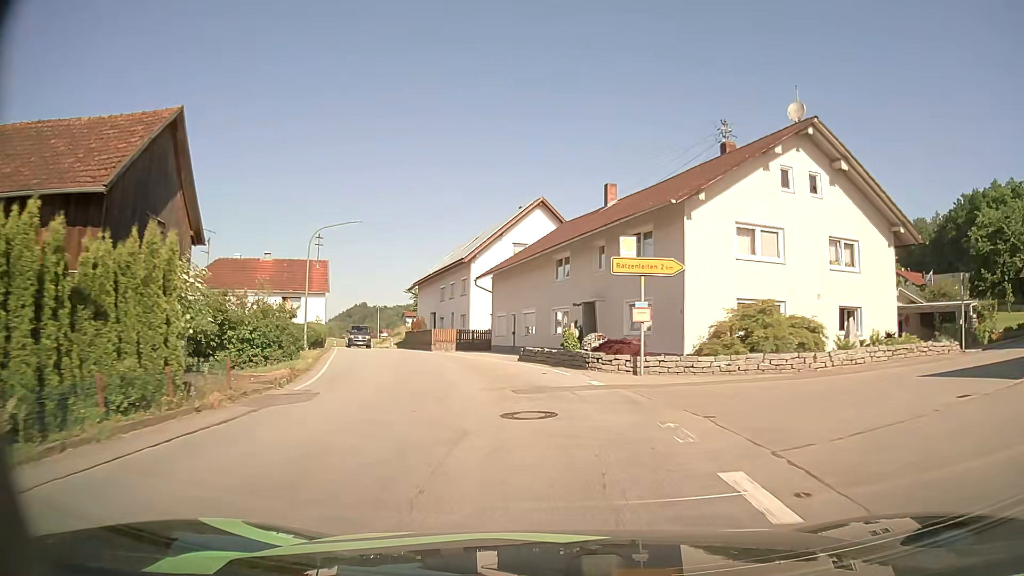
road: secondary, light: Day
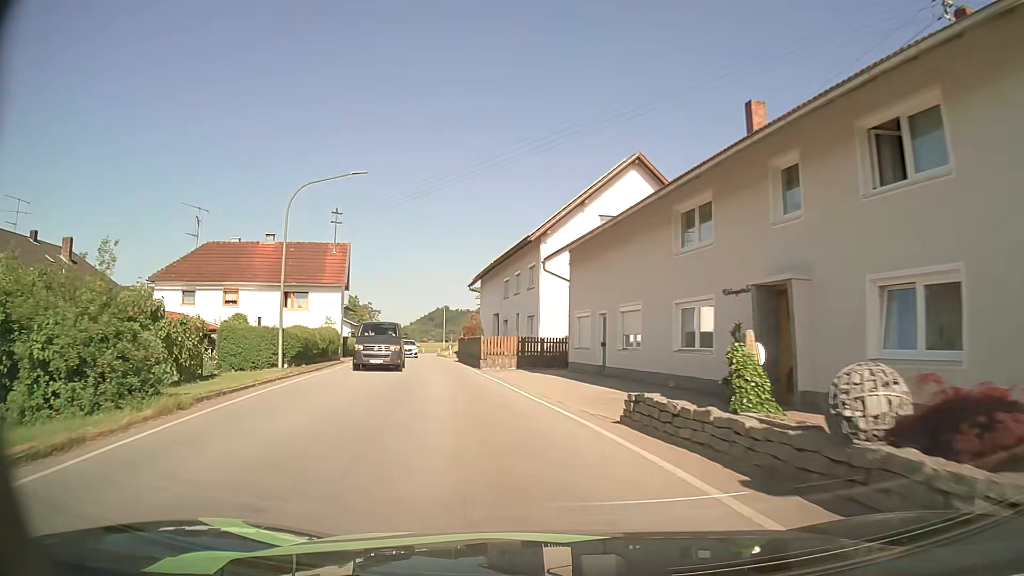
(-0.8, +13.8) m; -7°
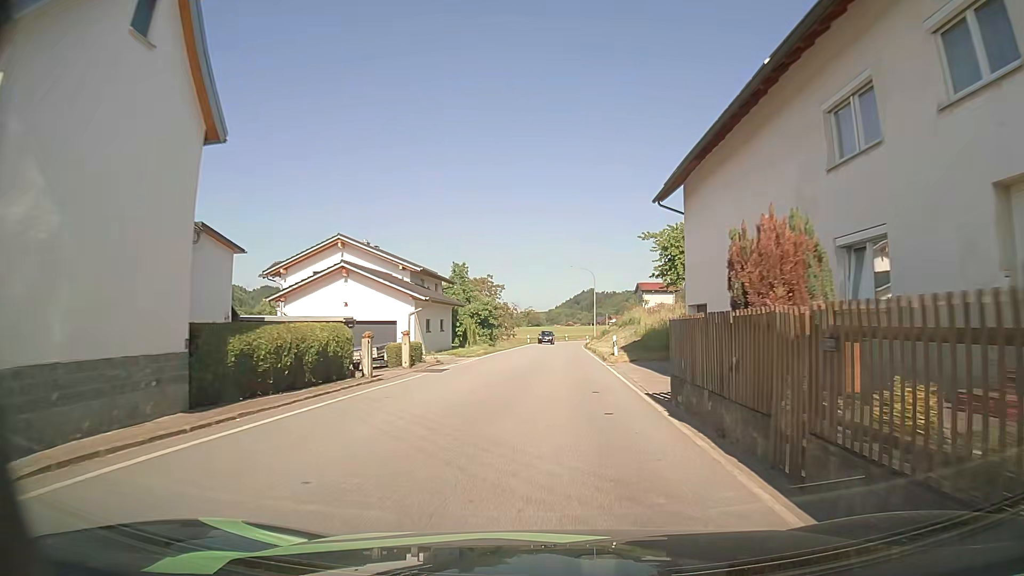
(-5.3, +32.5) m; -13°
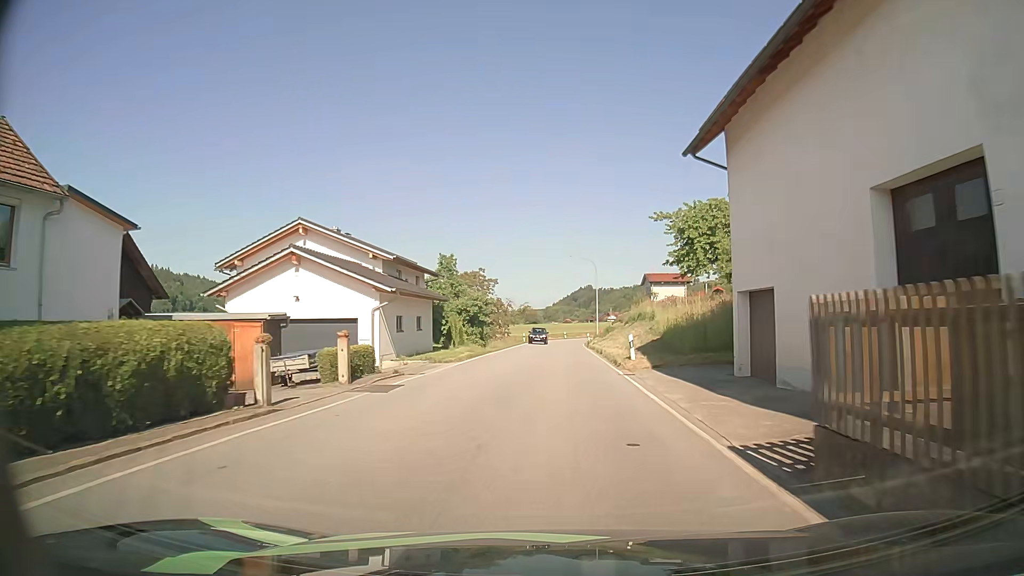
(0.0, +6.8) m; 0°
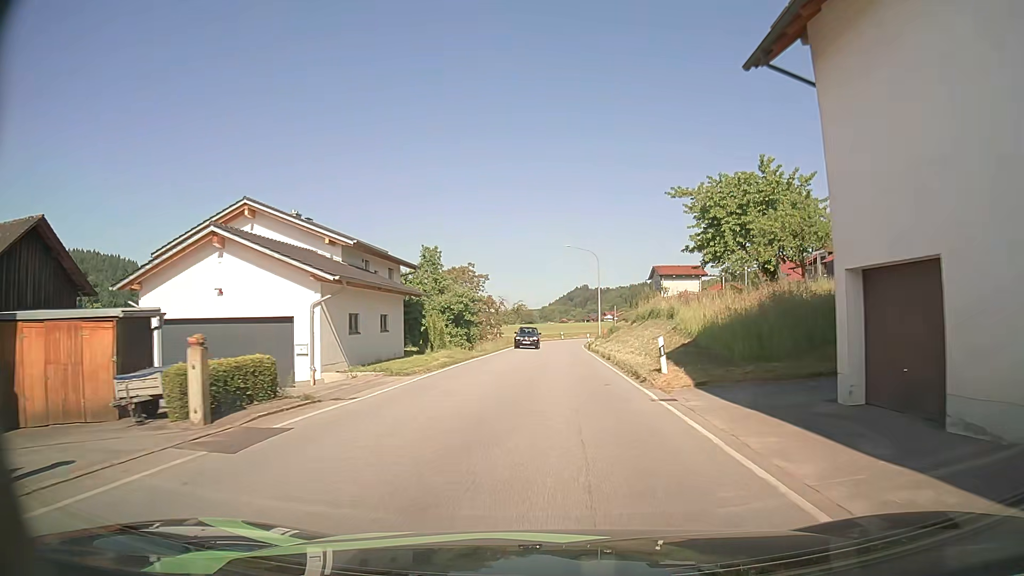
(0.0, +7.0) m; 0°
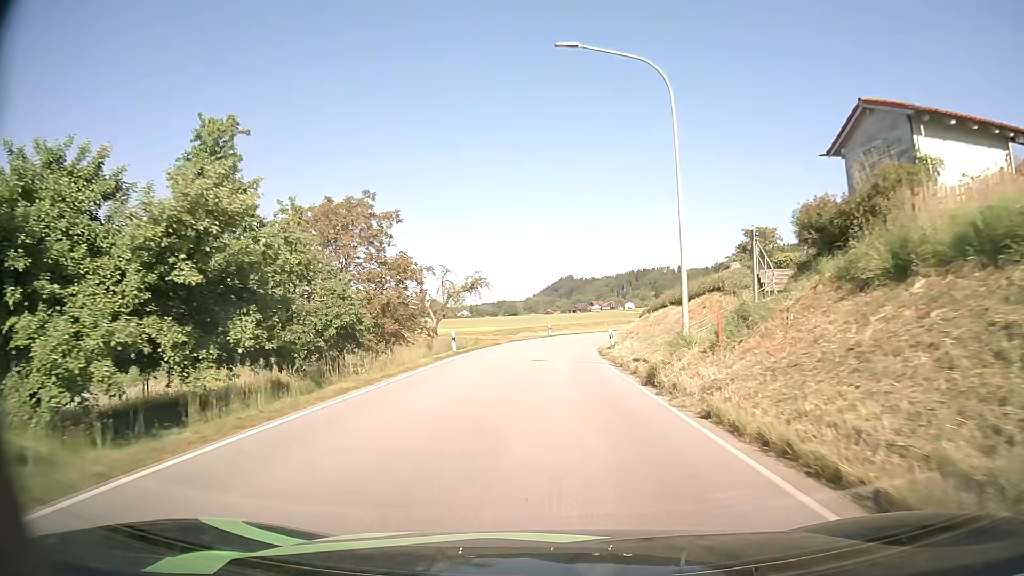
(+0.8, +37.1) m; +1°
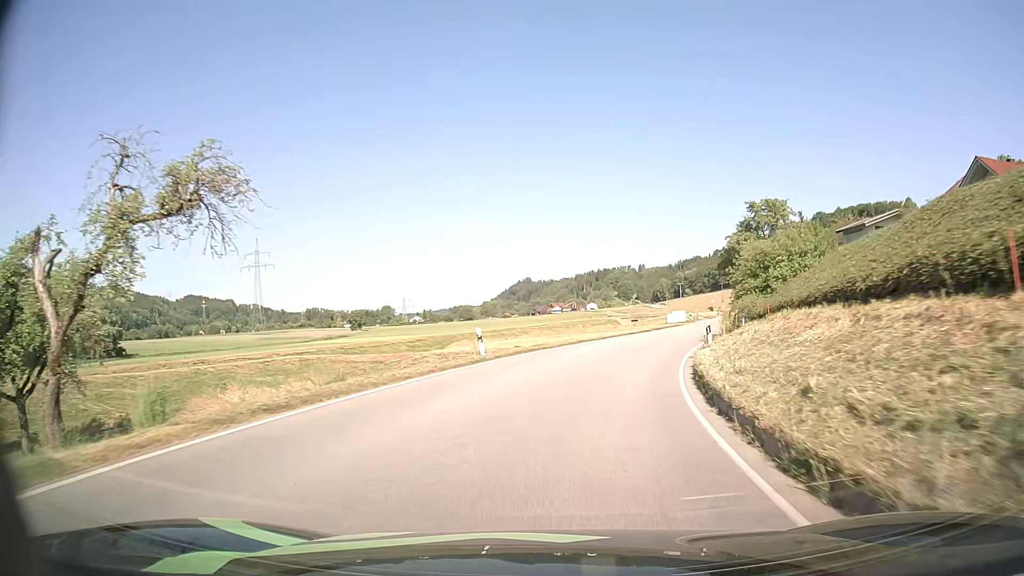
(+1.0, +38.5) m; +4°
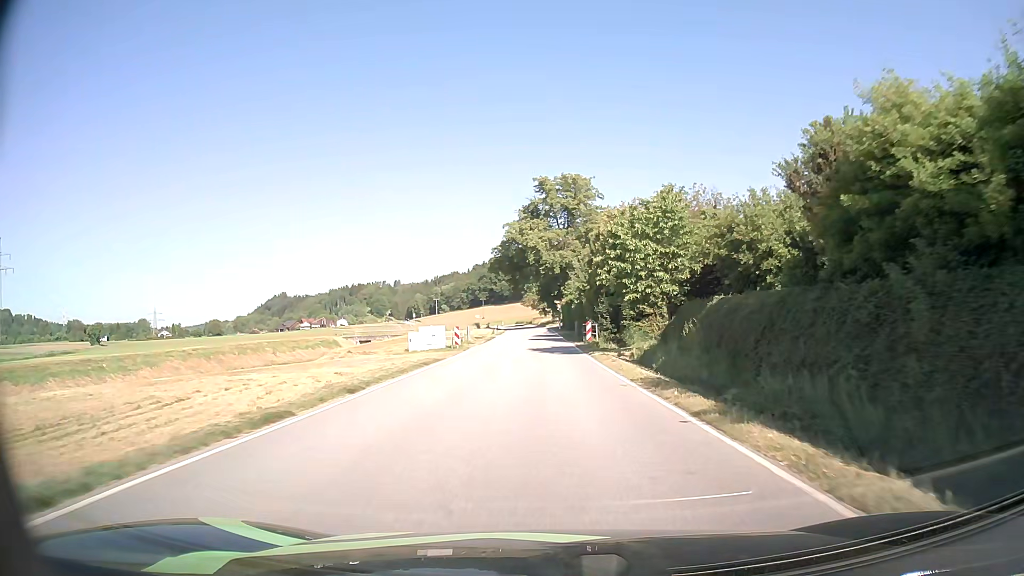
(+7.3, +40.1) m; +21°
(0, +10) (0, +20) (0, +30) (0, +40) (-1, +50) (-1, +60) (-1, +70) (-1, +80) (-2, +90) (-3, +100) m
